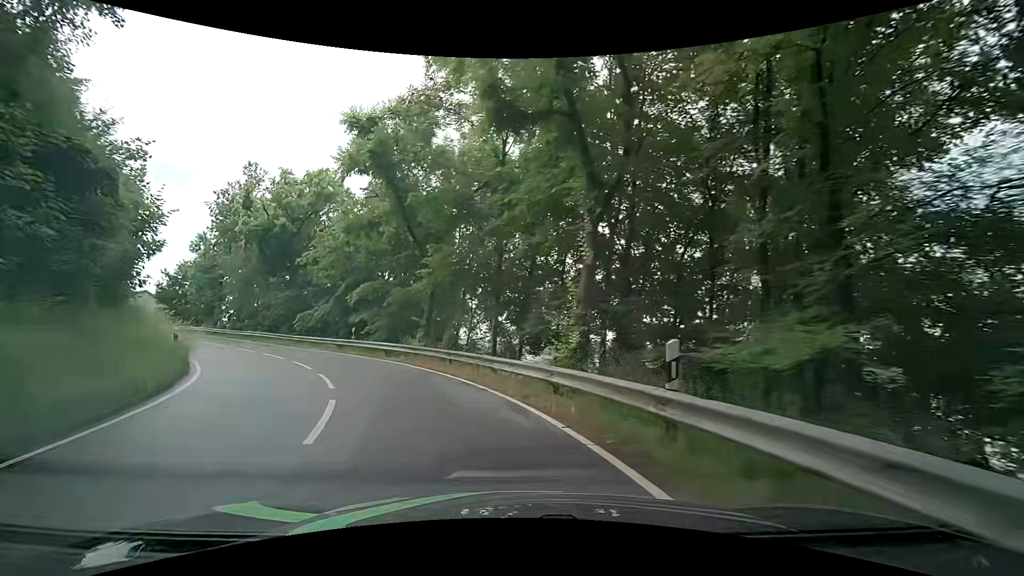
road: tertiary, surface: asphalt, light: Day
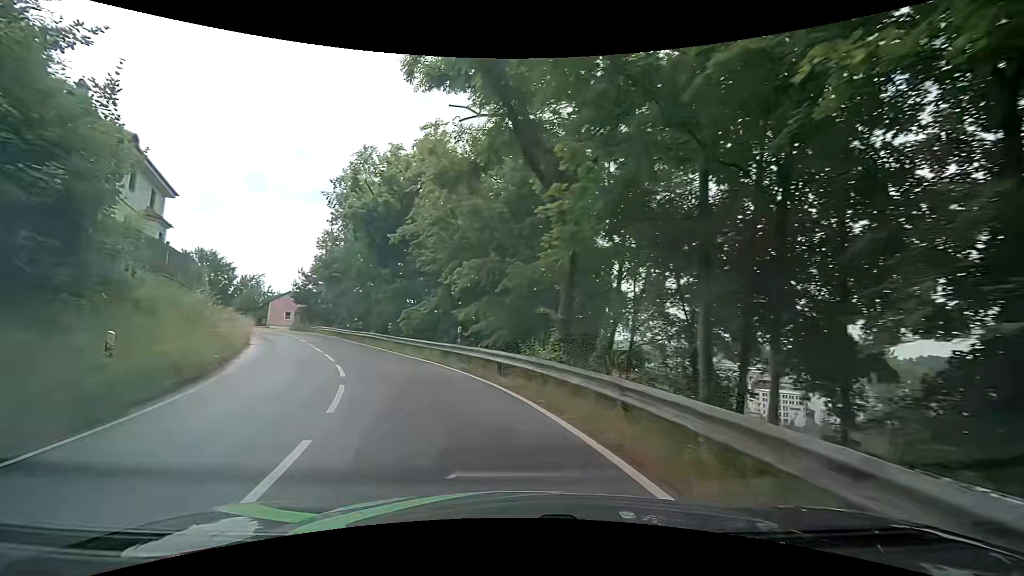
(-1.2, +10.0) m; -15°
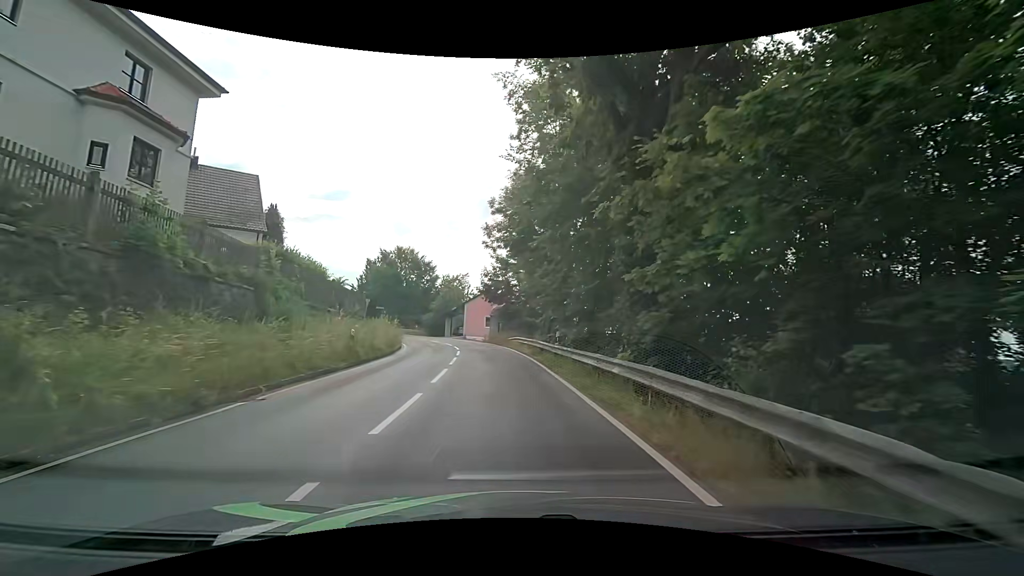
(-7.4, +25.1) m; -26°
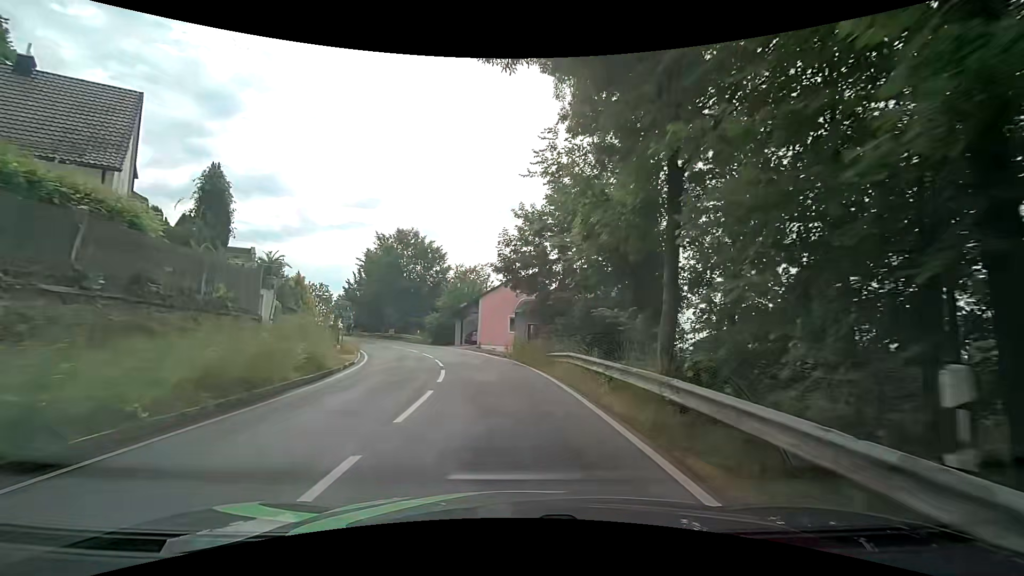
(-0.5, +17.1) m; -3°
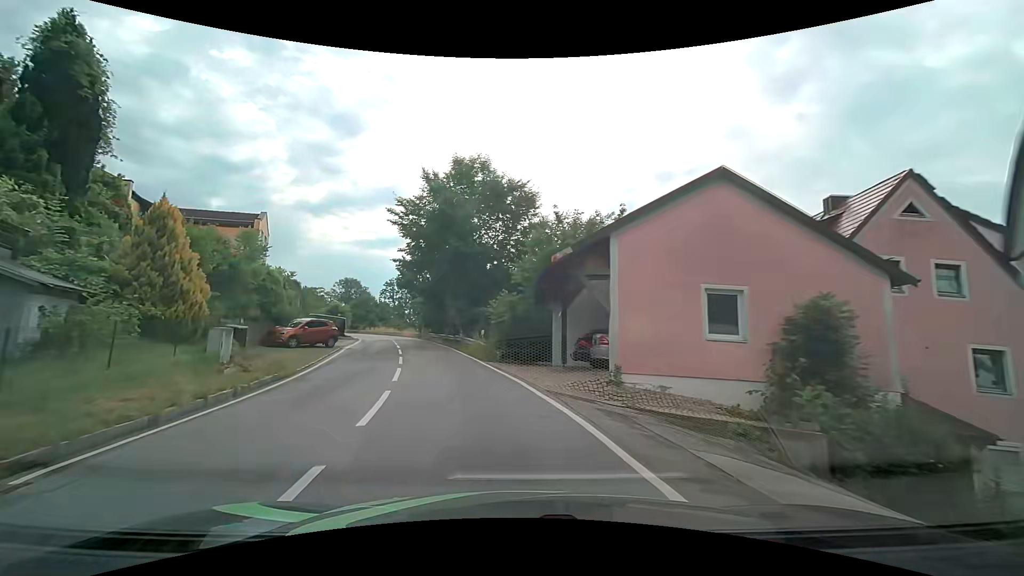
(-2.0, +24.5) m; -12°
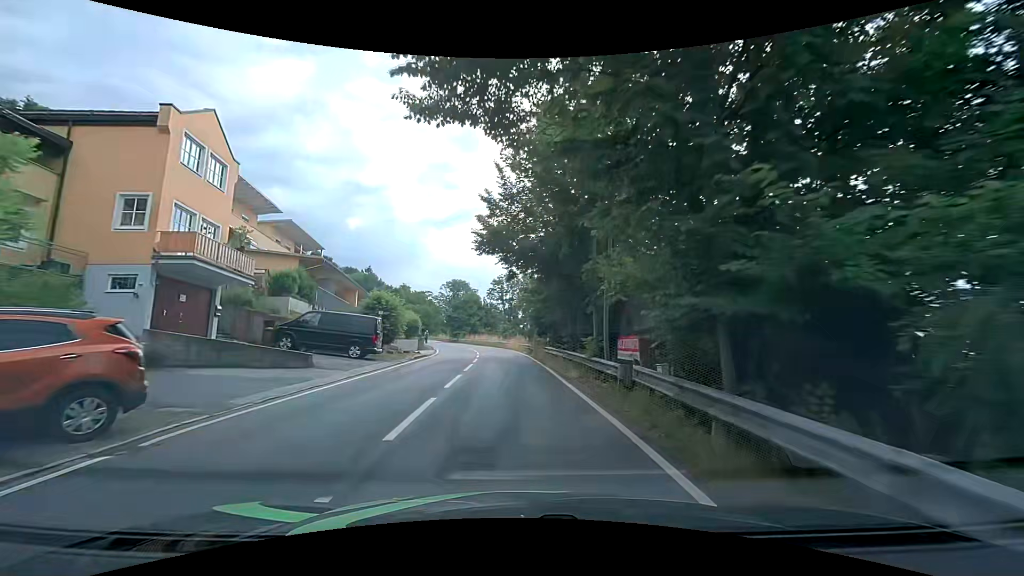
(-4.0, +24.8) m; -14°
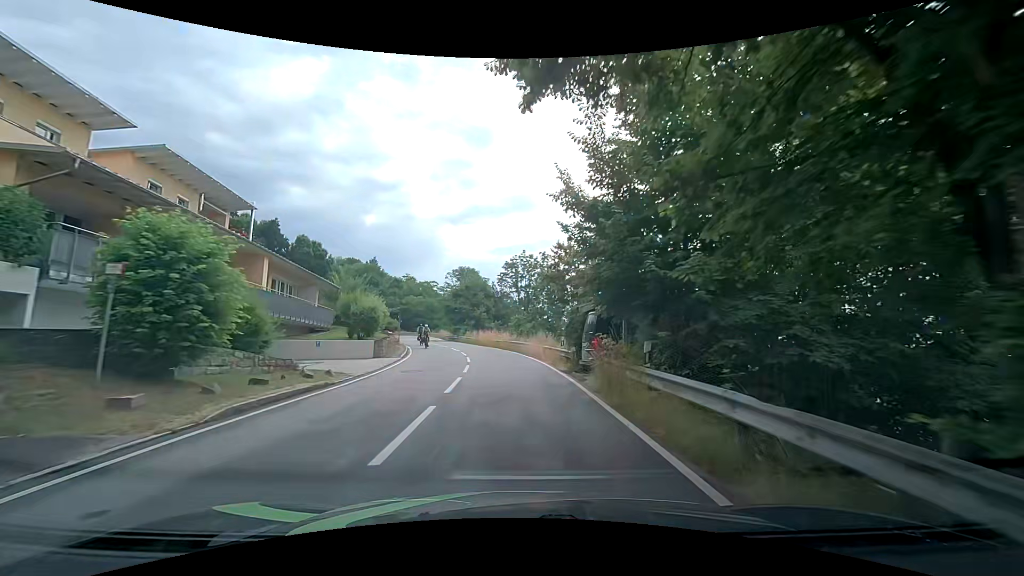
(-0.4, +19.0) m; -2°
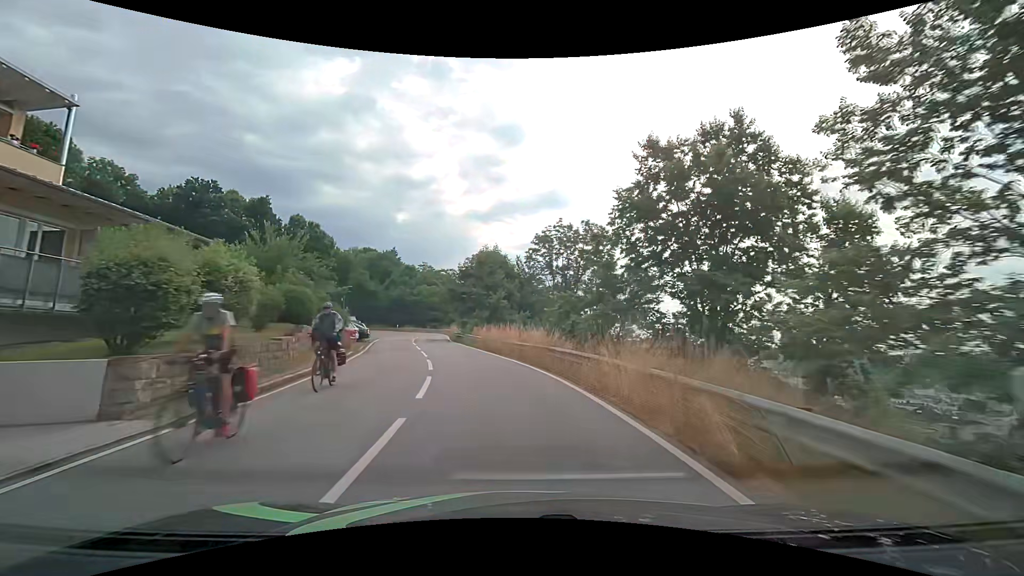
(-0.4, +19.7) m; -3°
(0, +10) (-2, +20) (-4, +30) (-6, +39) (-8, +49) (-9, +59) (-11, +69) (-14, +78) (-20, +86) (-28, +92) m
